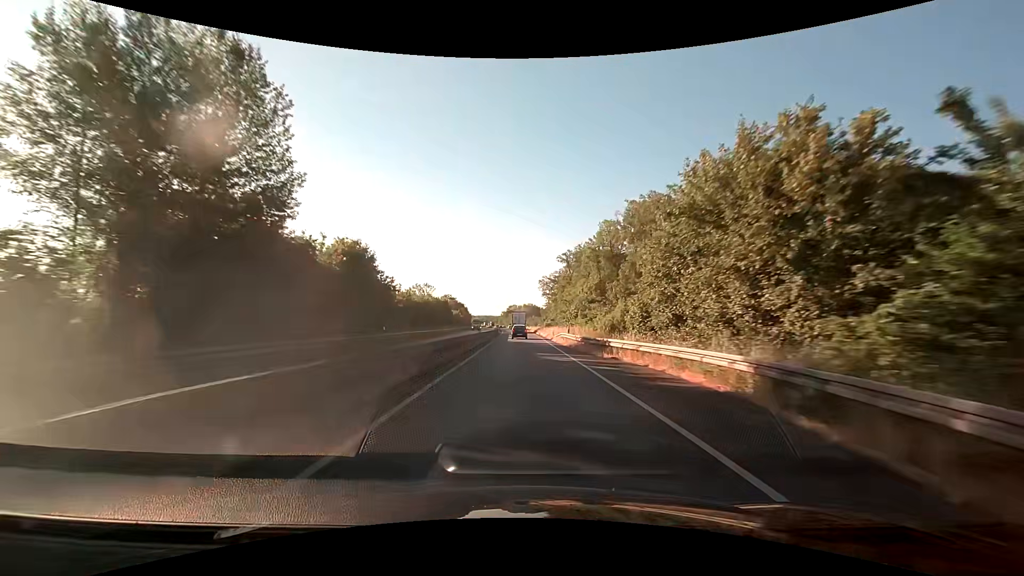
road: trunk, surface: asphalt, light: Day
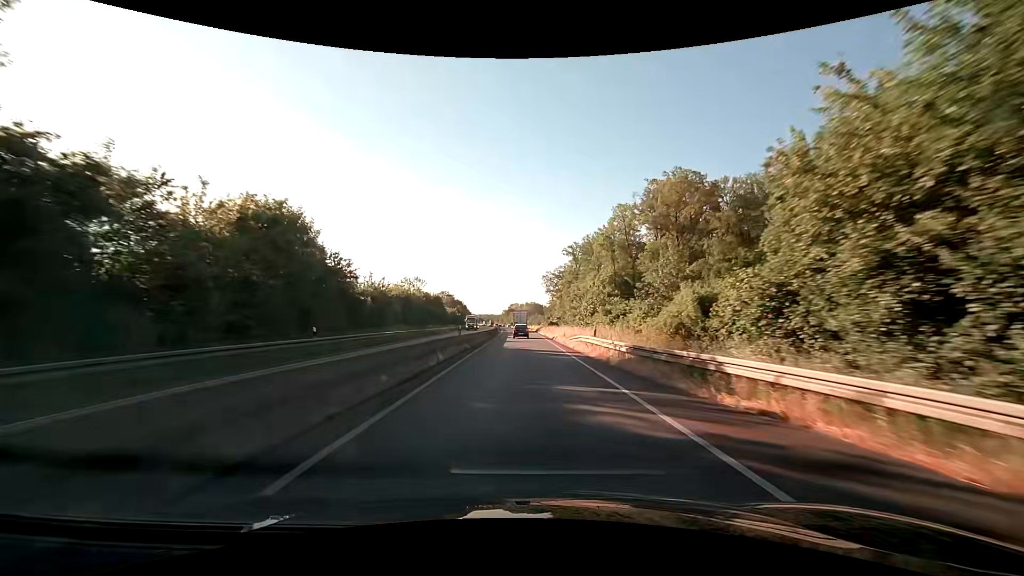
(0.0, +13.2) m; 0°
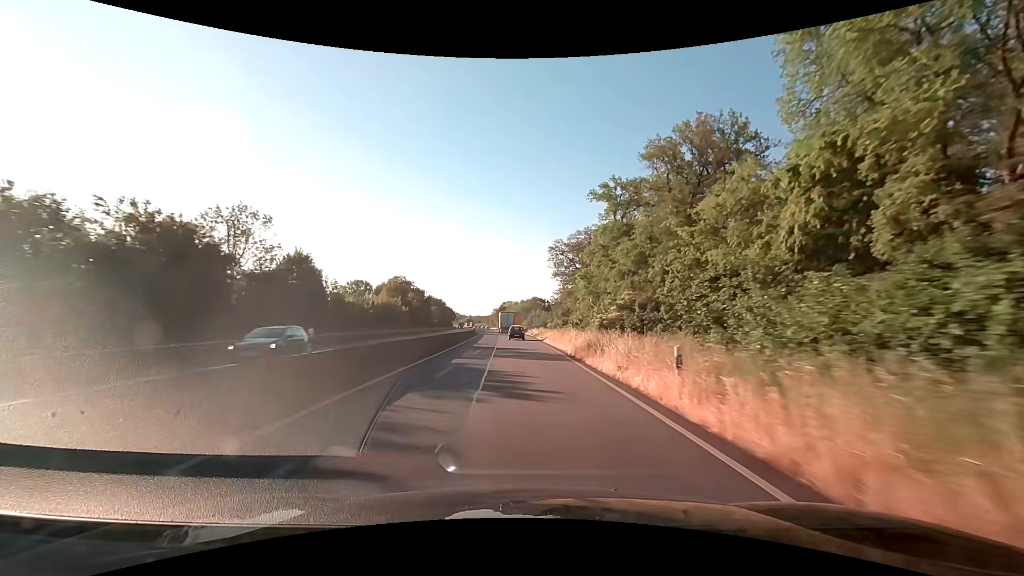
(+0.1, +65.5) m; +1°
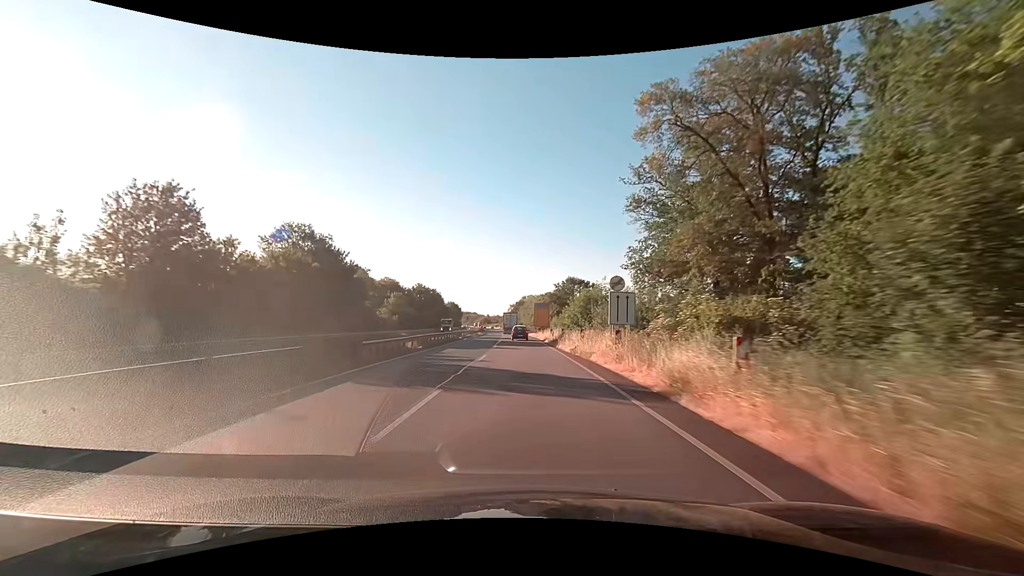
(-1.2, +68.4) m; -2°
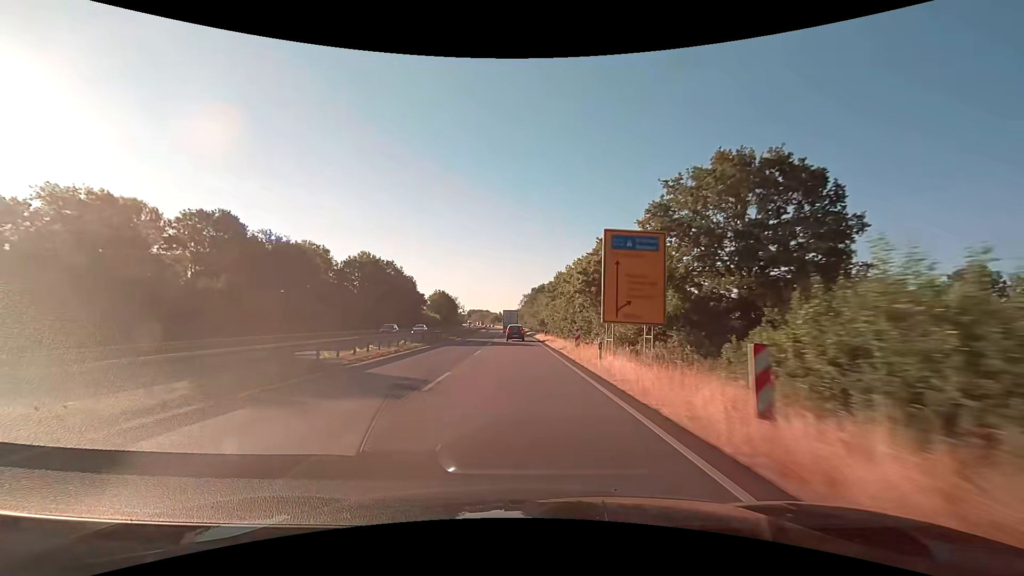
(-1.2, +72.6) m; -2°
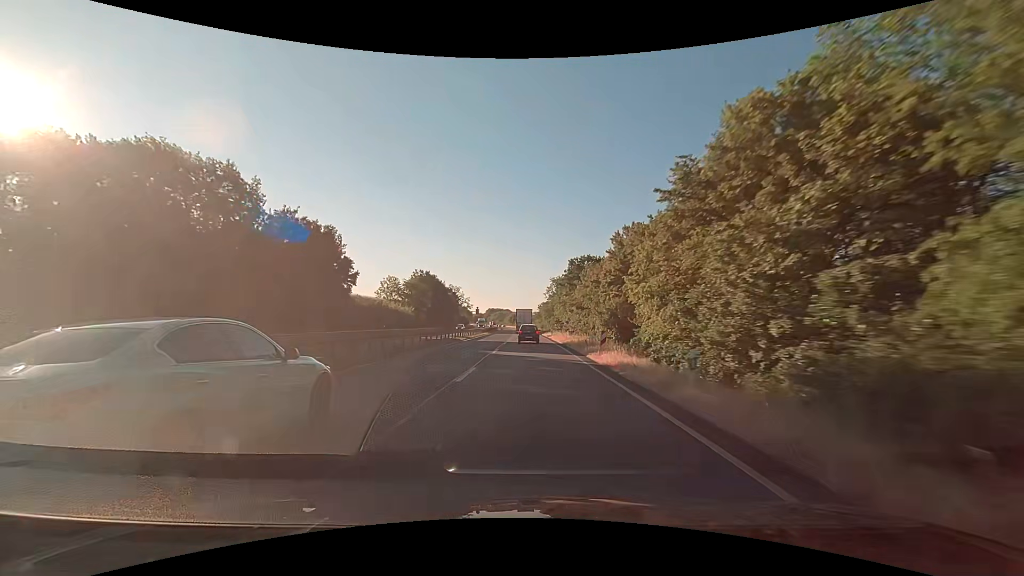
(-1.3, +61.1) m; -2°
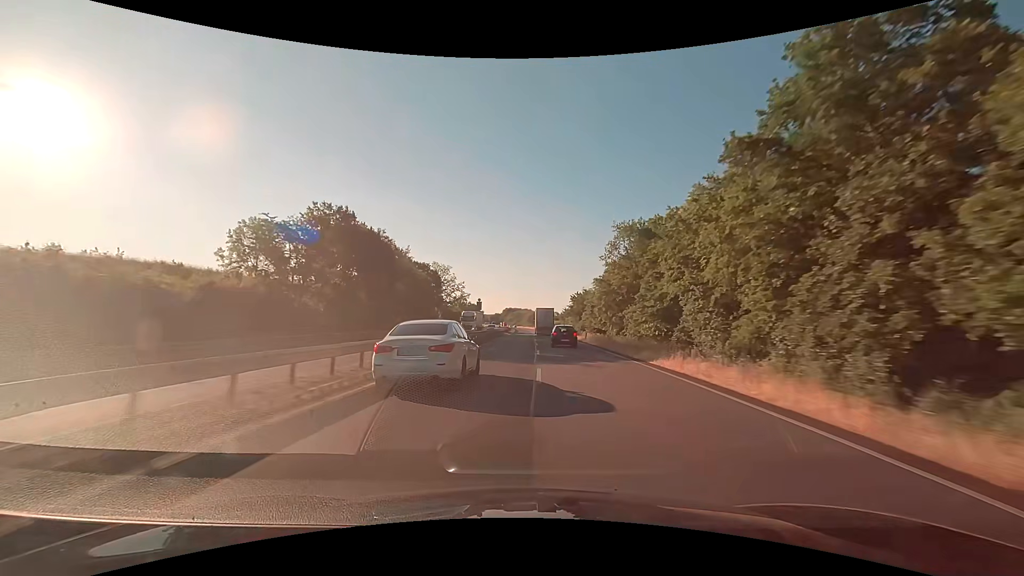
(-1.4, +61.4) m; -2°
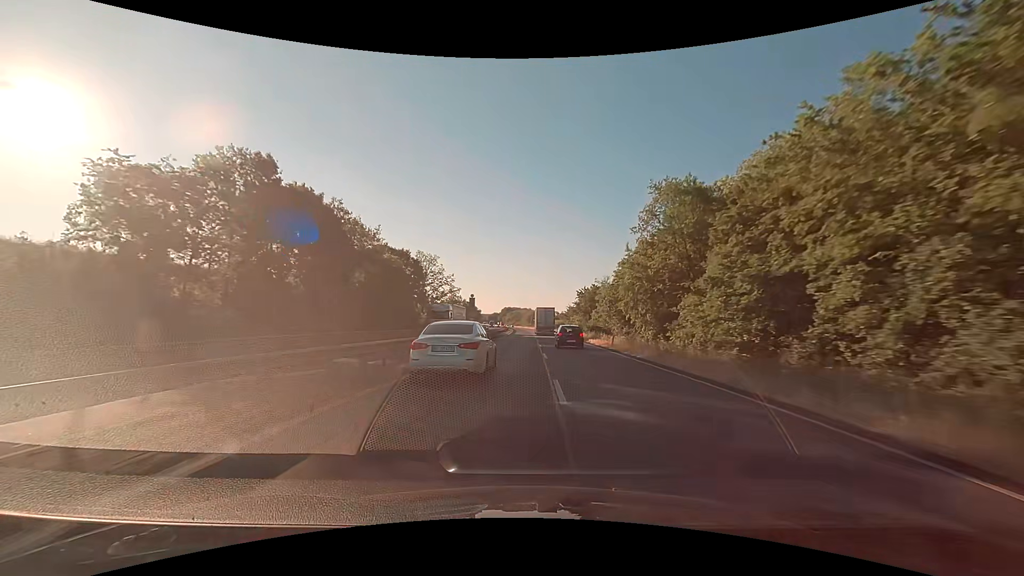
(0.0, +15.3) m; 0°
(0, +10) (0, +20) (0, +30) (0, +40) (0, +50) (0, +60) (0, +70) (0, +80) (0, +90) (0, +100) m
